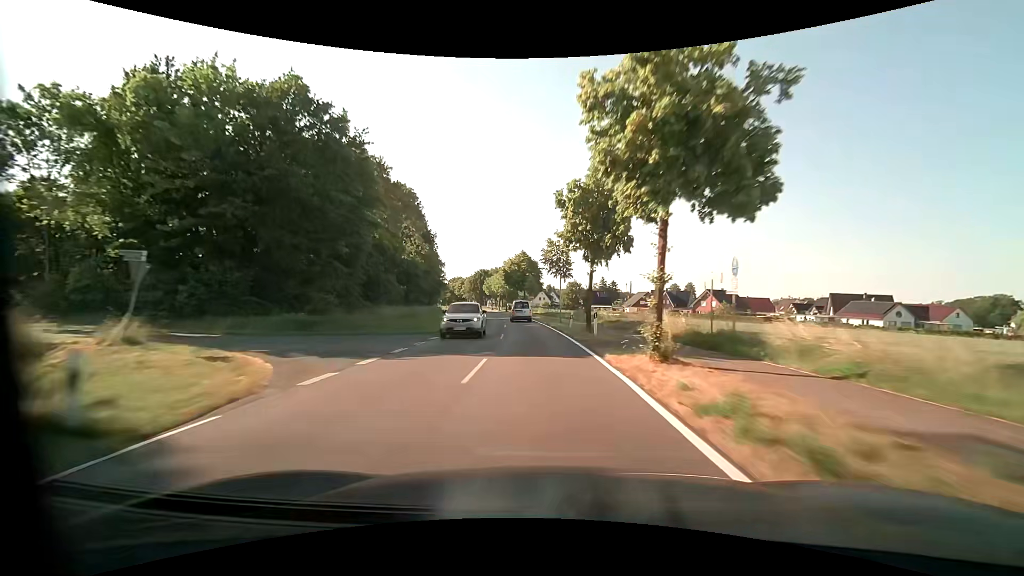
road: tertiary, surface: asphalt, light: Day
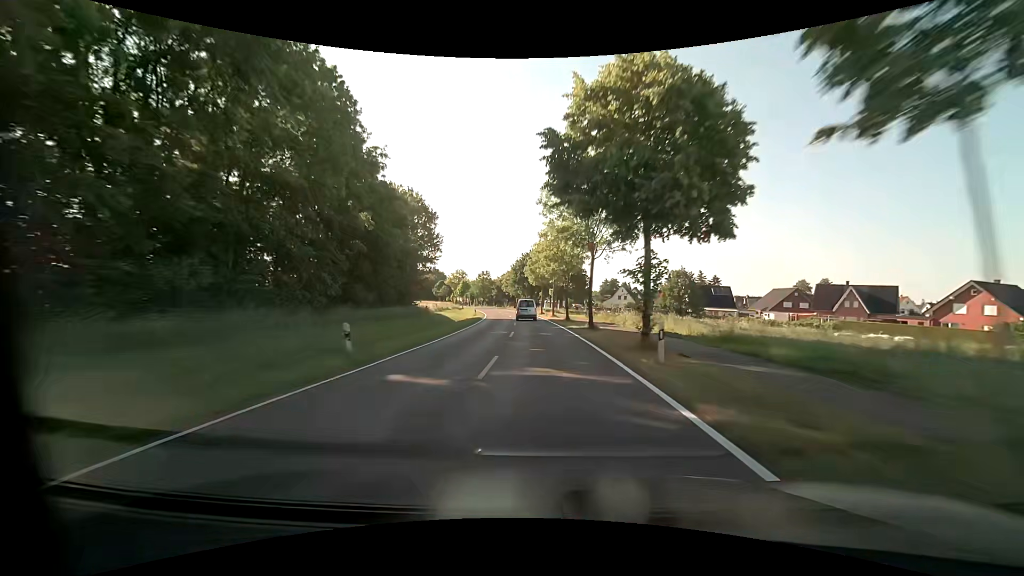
(-4.0, +59.7) m; -7°
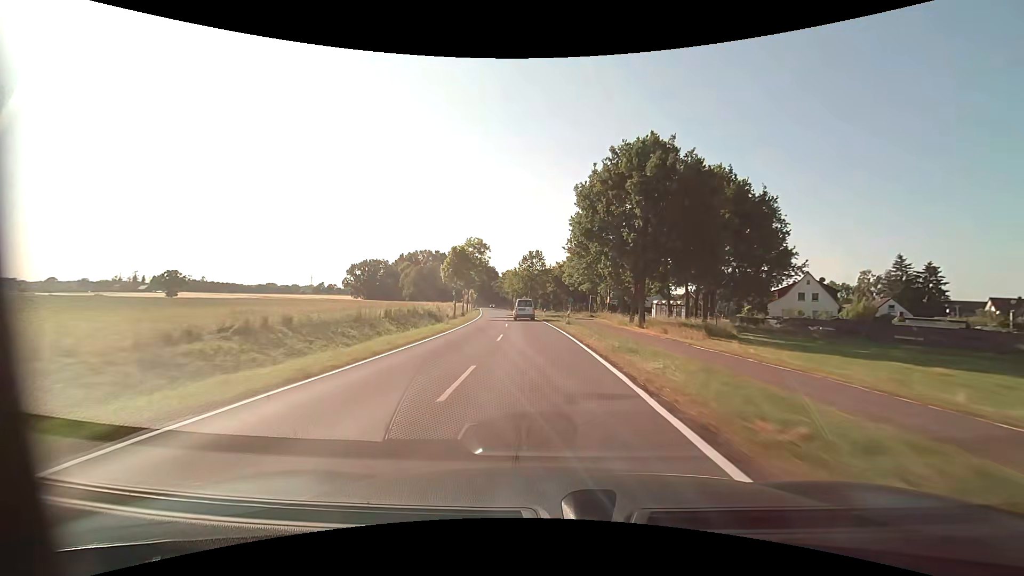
(-4.8, +74.3) m; -8°
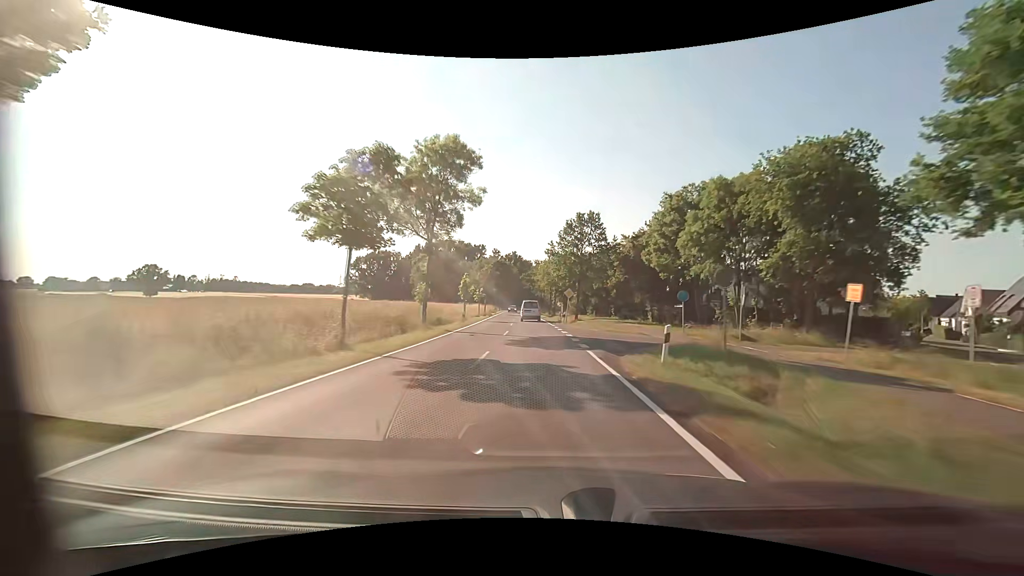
(-2.1, +44.4) m; -5°
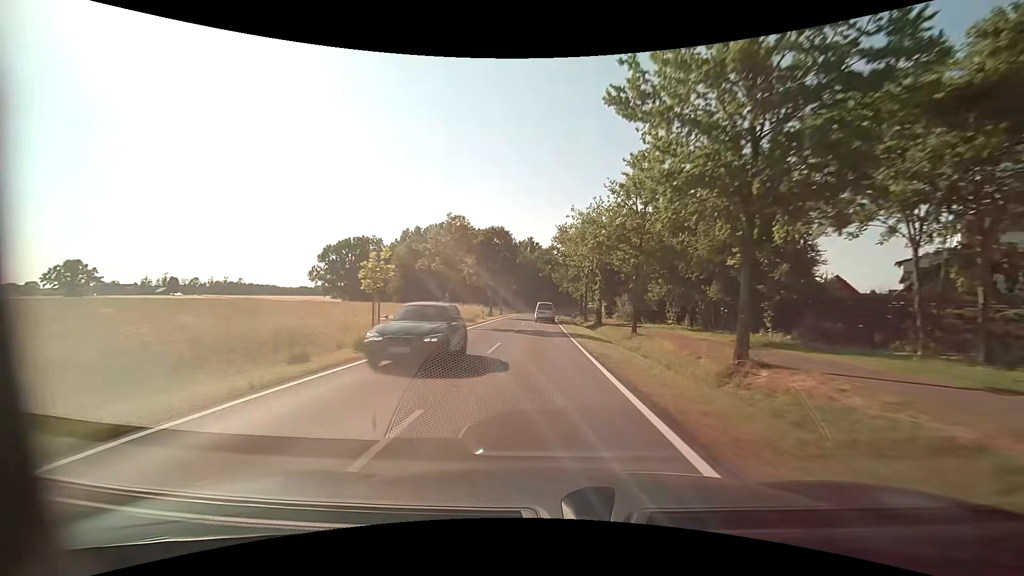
(-1.4, +44.4) m; -3°
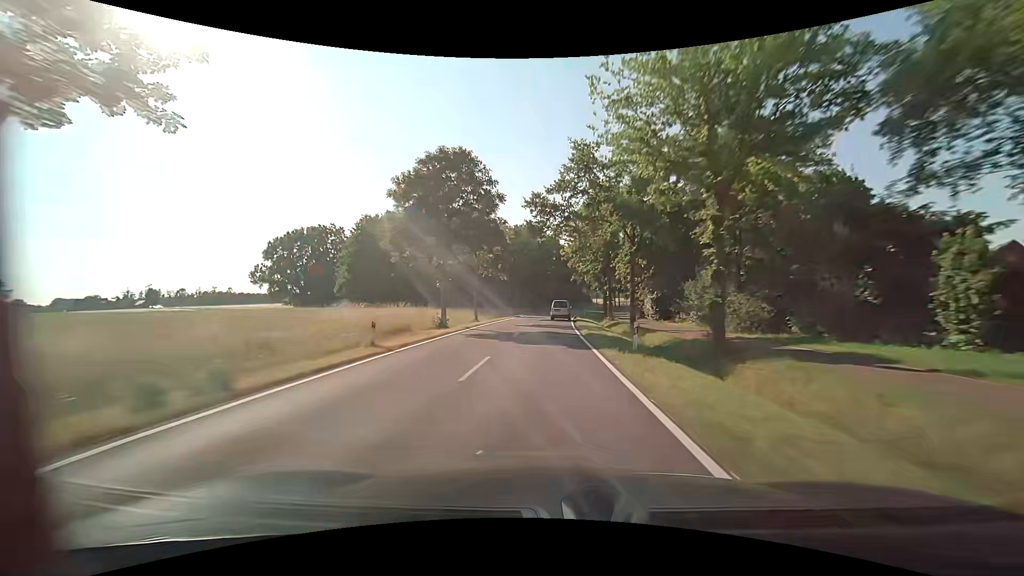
(-0.1, +29.8) m; -1°
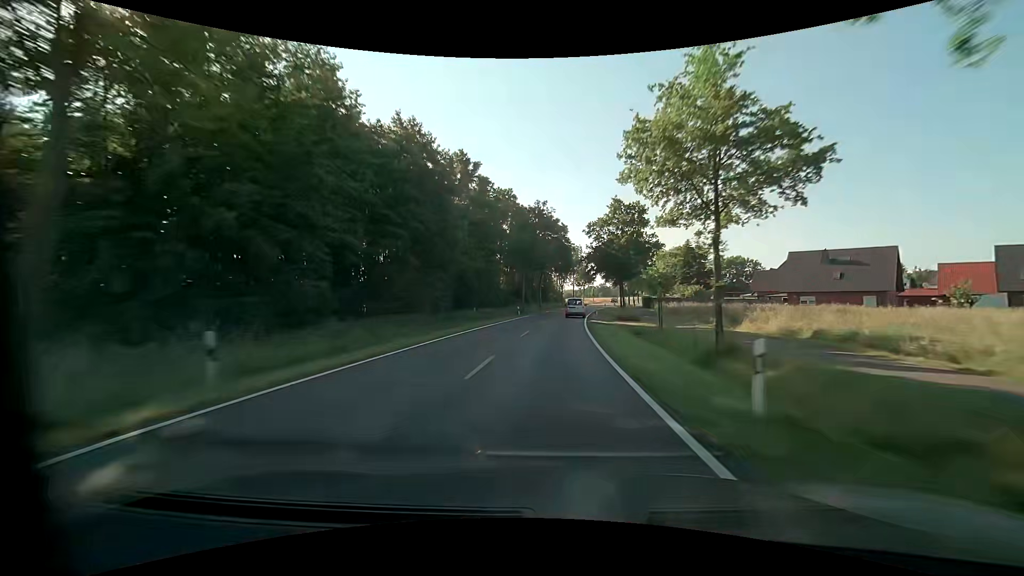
(+1.9, +59.8) m; +4°
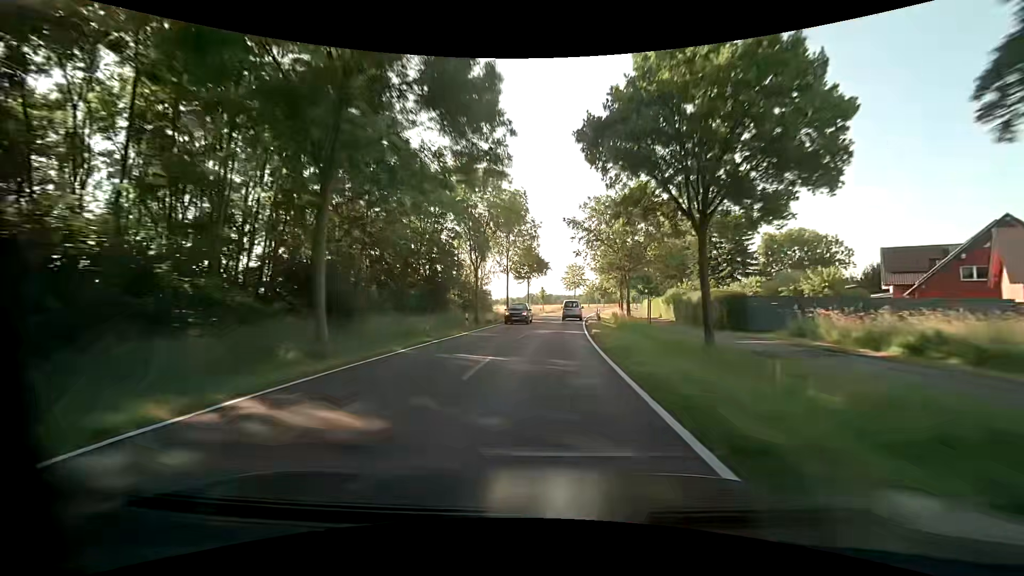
(+4.3, +59.8) m; +7°
(0, +10) (0, +20) (+1, +30) (+2, +40) (+2, +50) (+4, +60) (+5, +70) (+6, +80) (+8, +90) (+10, +99) m
